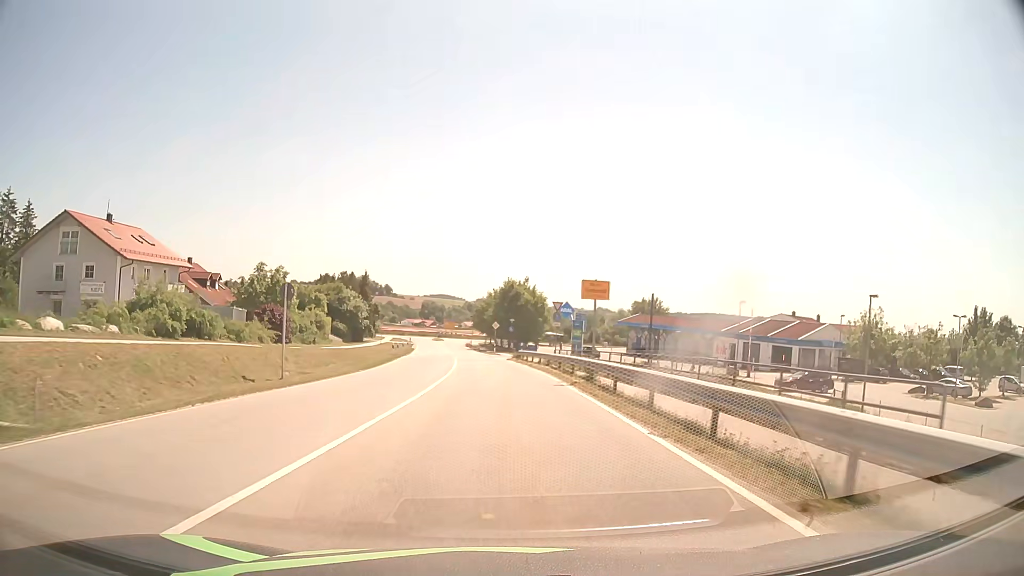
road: secondary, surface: asphalt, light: Day
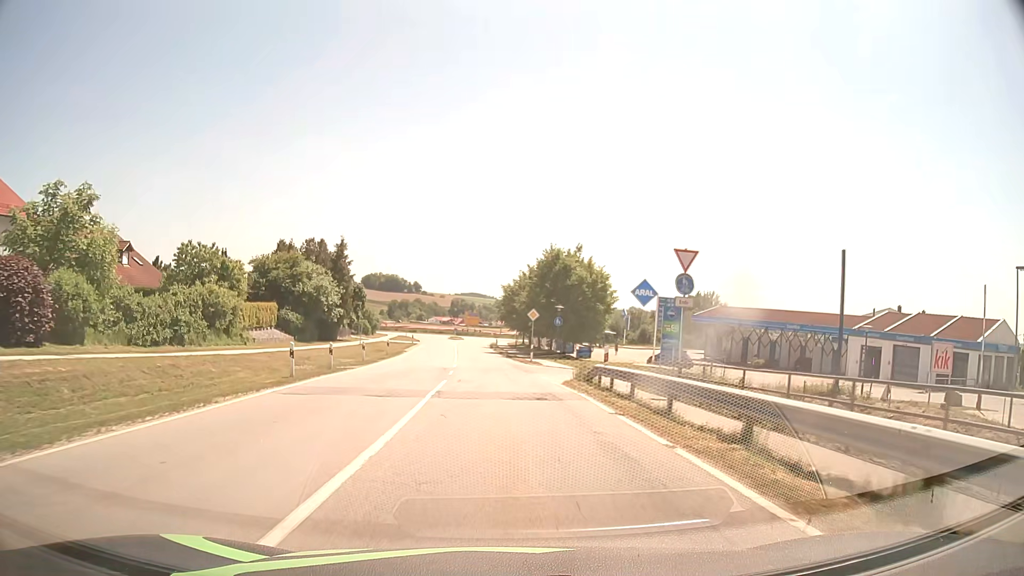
(-0.8, +28.8) m; -3°
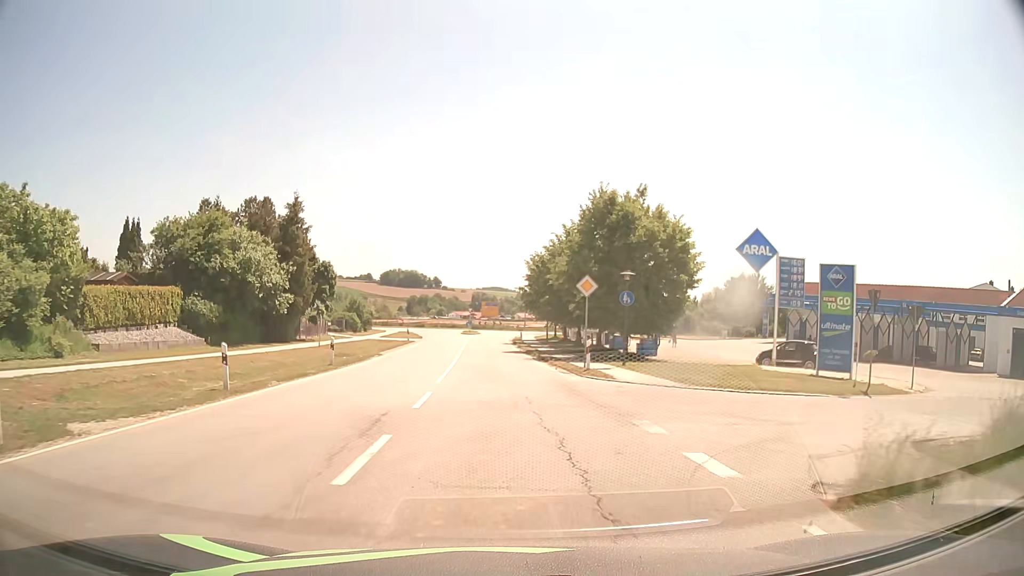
(-0.3, +19.4) m; -2°
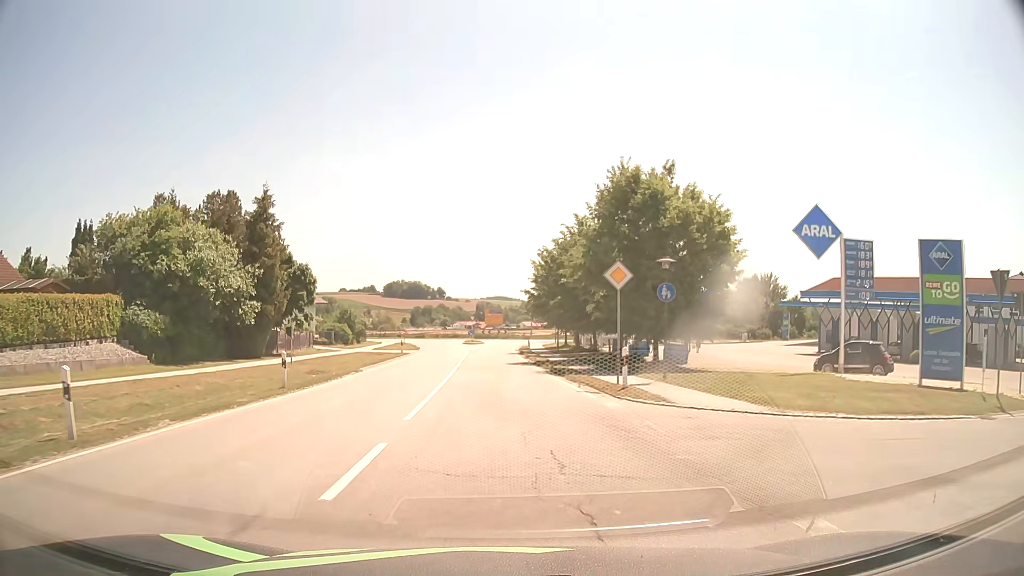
(0.0, +6.3) m; 0°
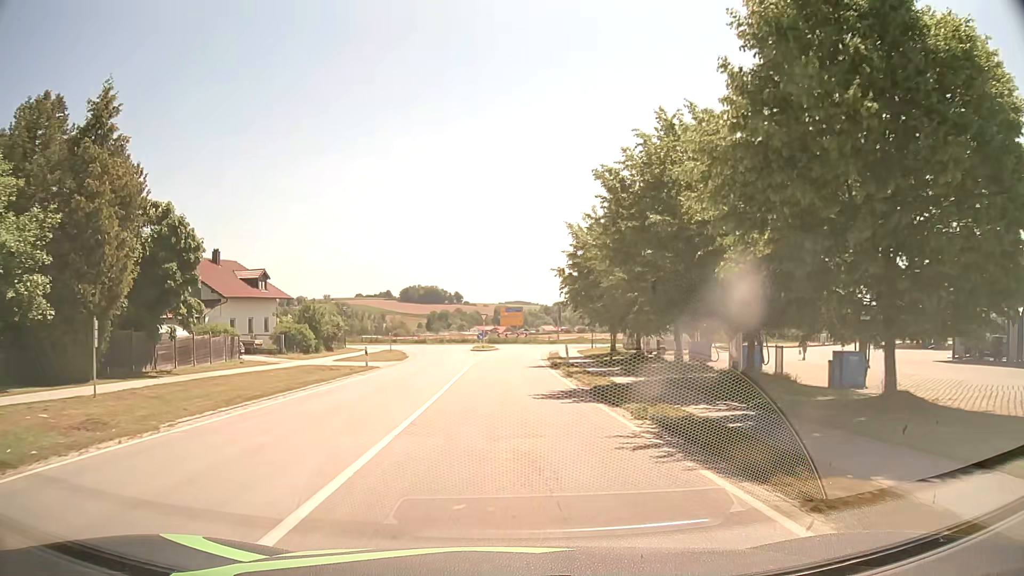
(-0.5, +18.6) m; -3°
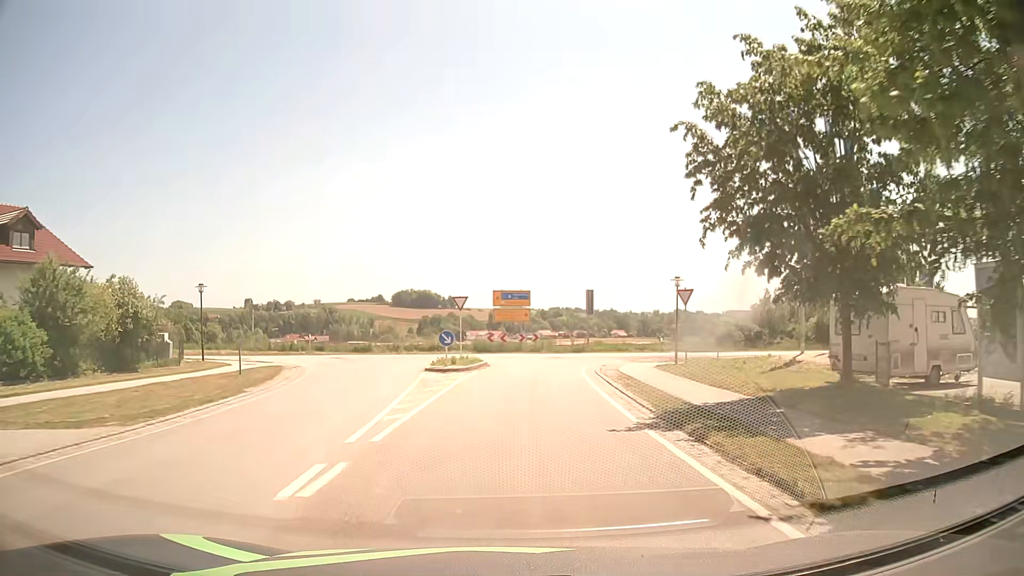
(0.0, +30.5) m; 0°
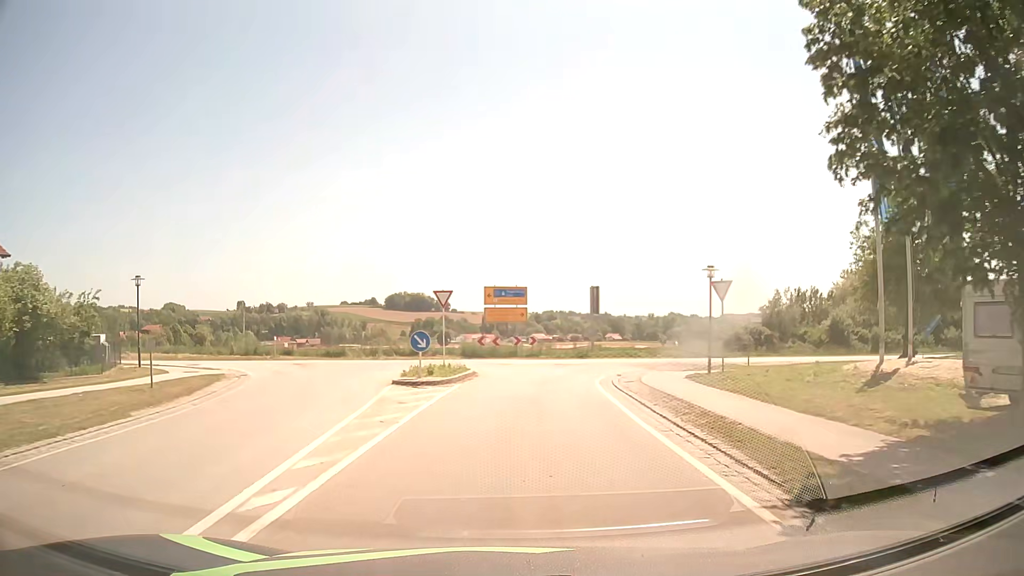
(+0.1, +5.9) m; +1°
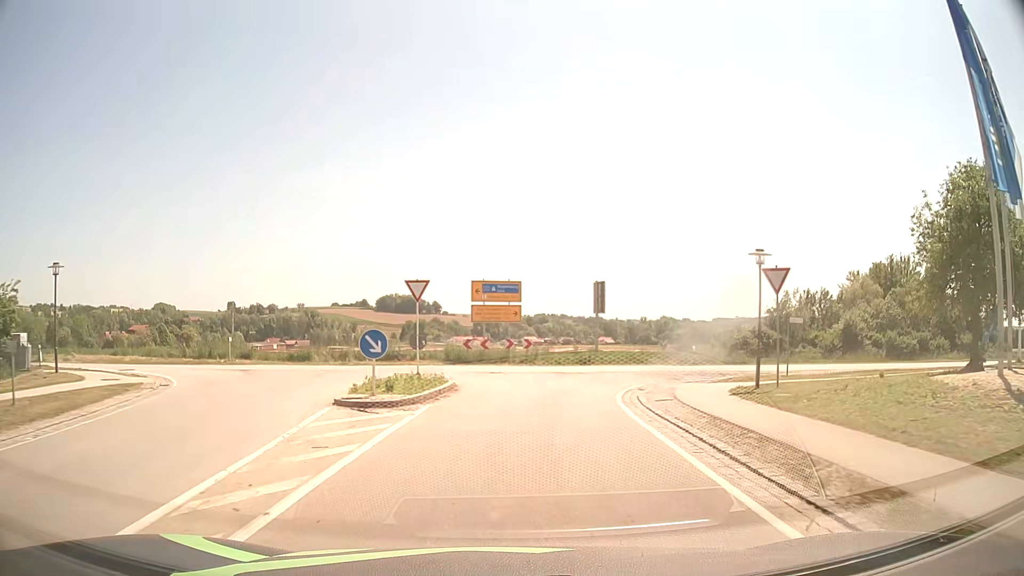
(+0.1, +5.6) m; +1°
(0, +10) (+2, +20) (+8, +28) (+16, +32) (+26, +34) (+36, +37) (+46, +39) (+55, +41) (+65, +44) (+75, +47) m
